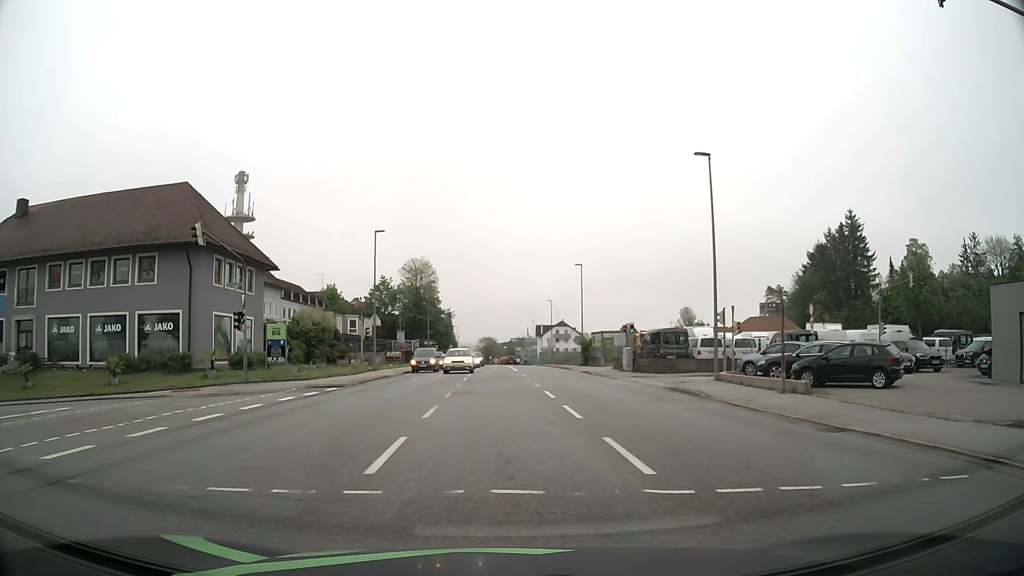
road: tertiary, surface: asphalt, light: Day
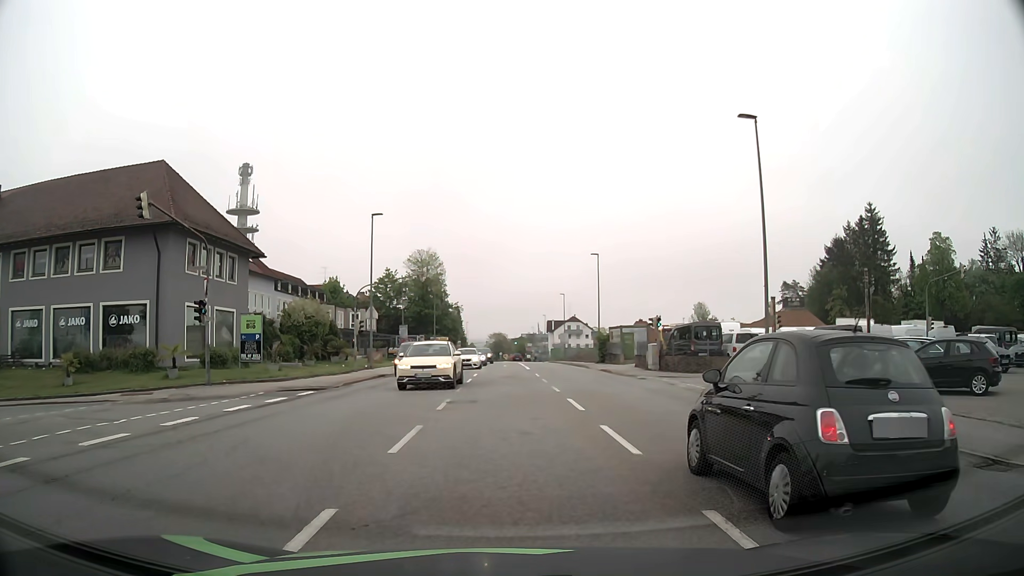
(-0.1, +5.0) m; 0°
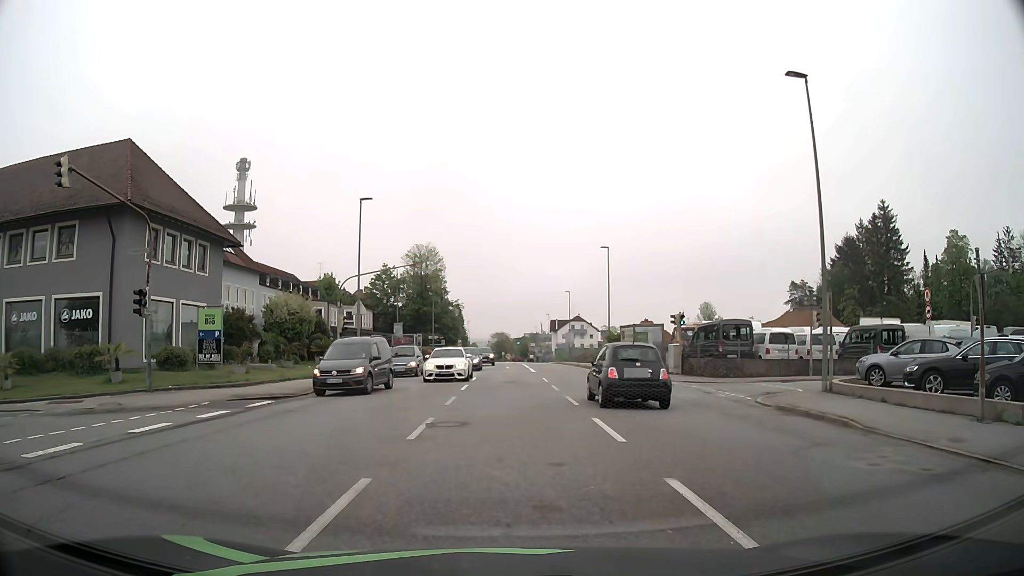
(-0.1, +4.6) m; -1°
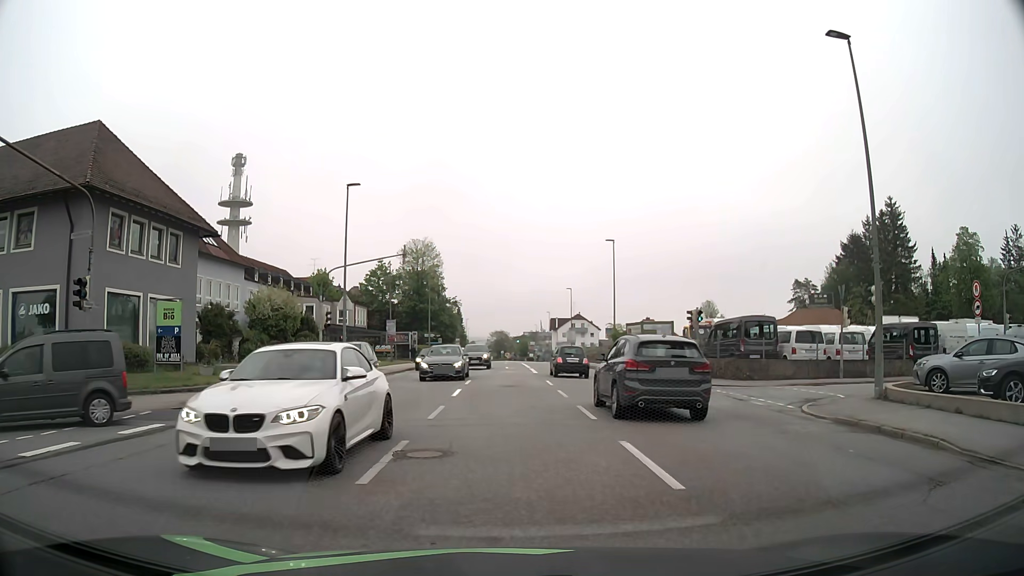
(0.0, +3.2) m; 0°
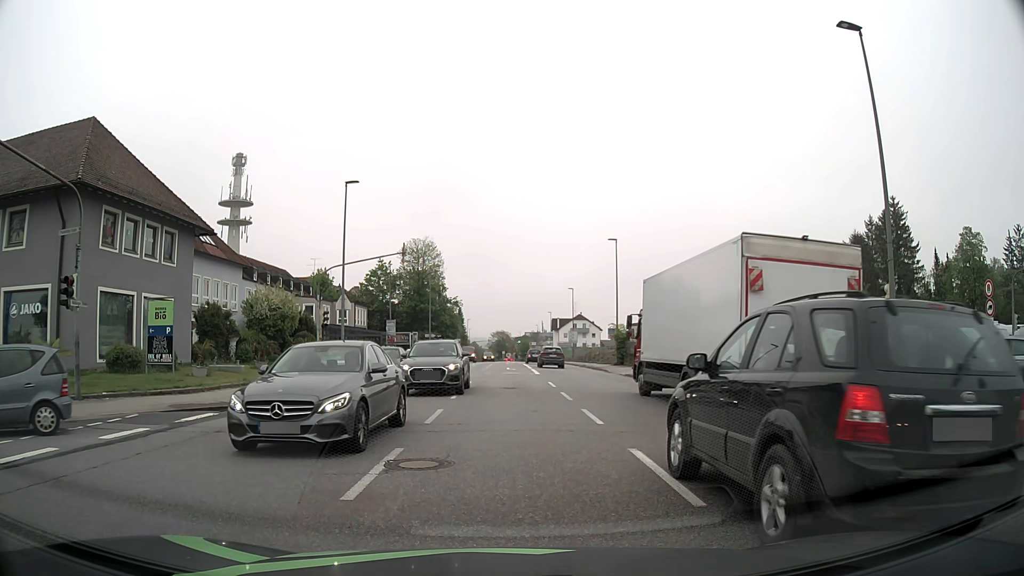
(0.0, +0.7) m; 0°
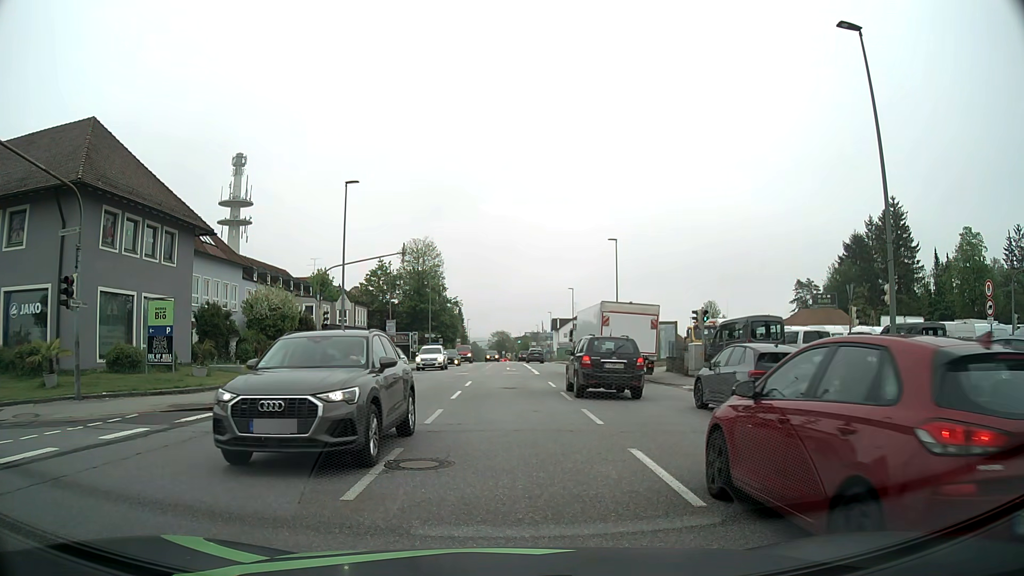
(0.0, 0.0) m; 0°
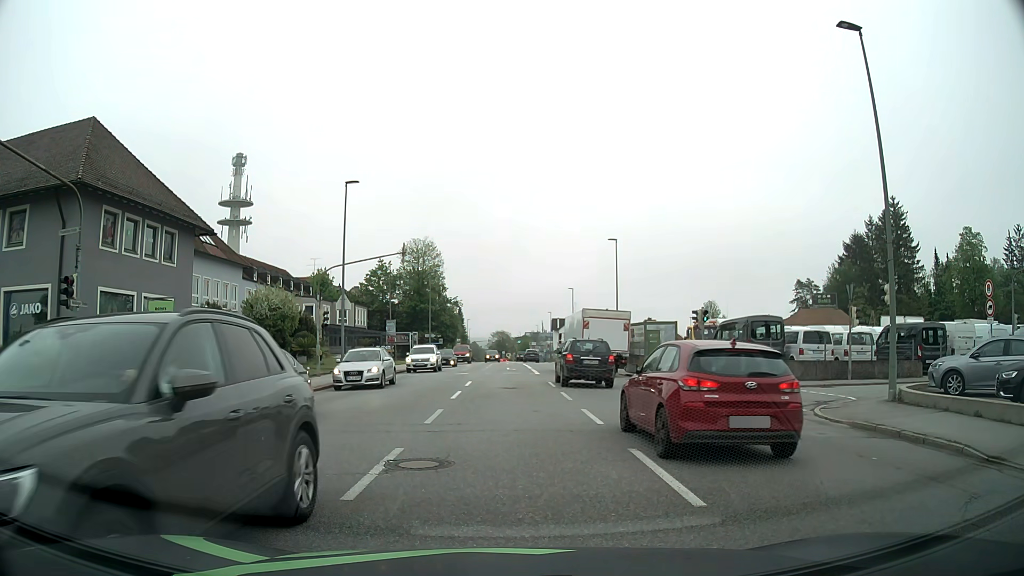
(0.0, 0.0) m; 0°
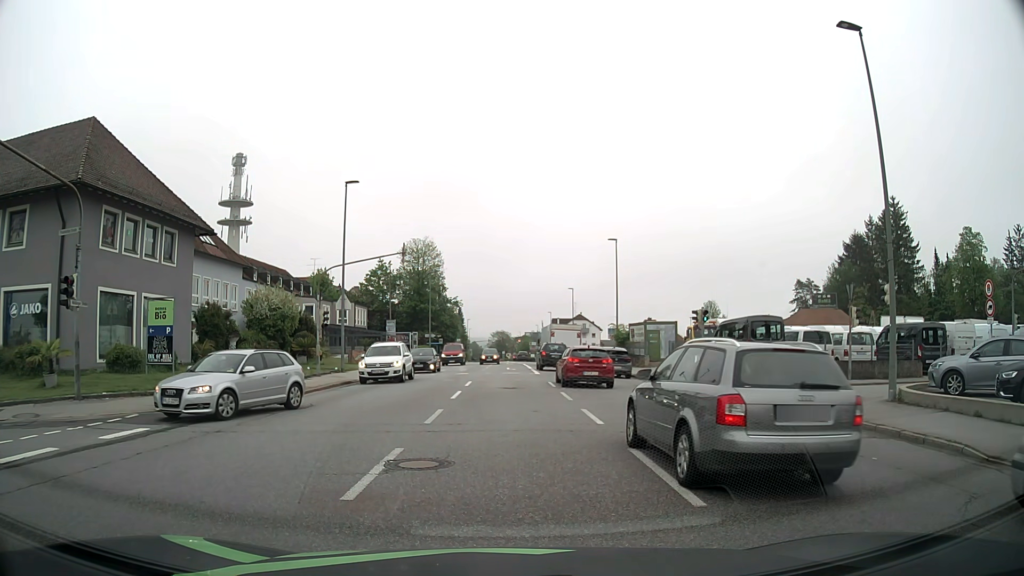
(0.0, 0.0) m; 0°
